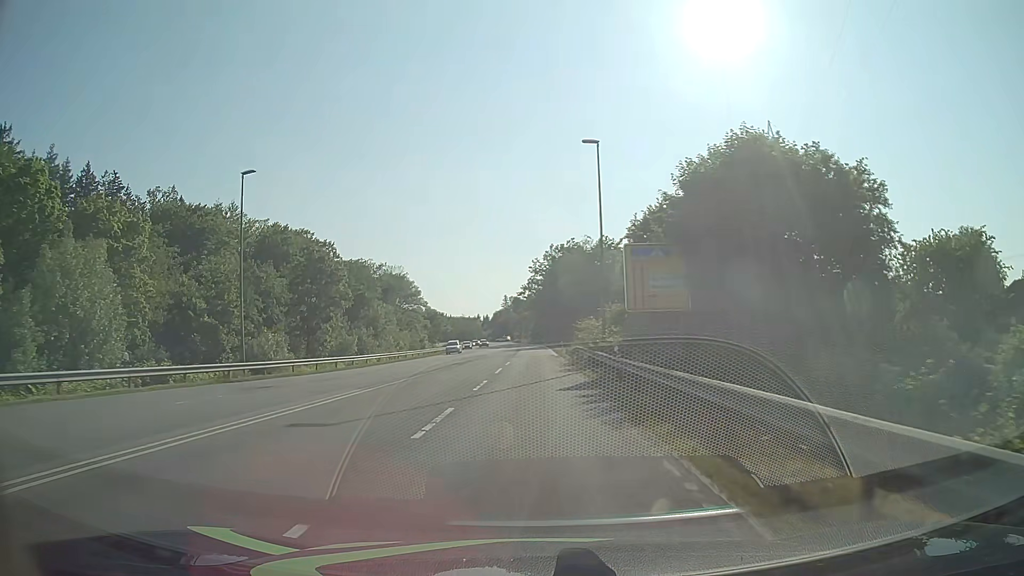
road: secondary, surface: asphalt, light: Day
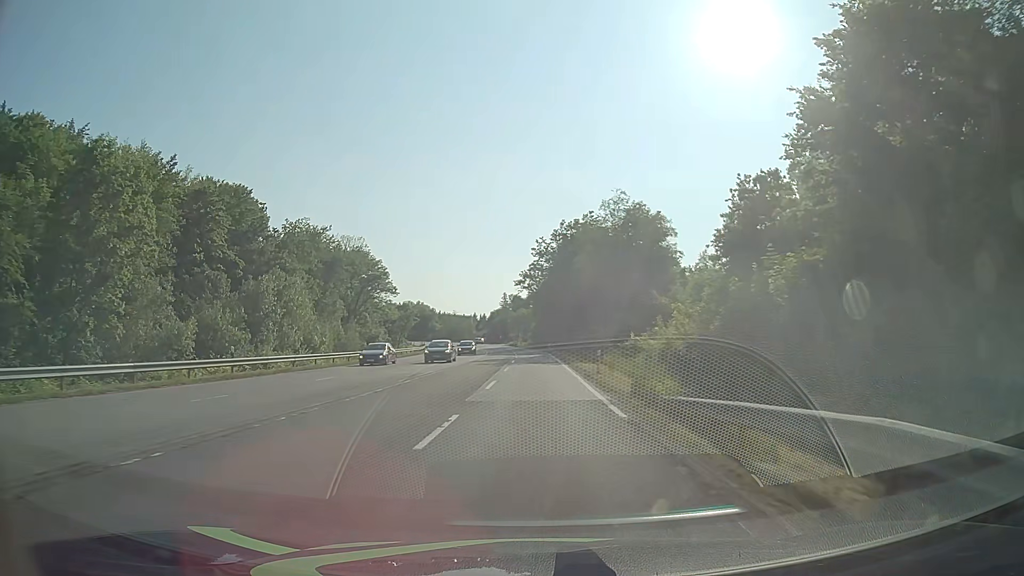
(-0.2, +36.4) m; 0°
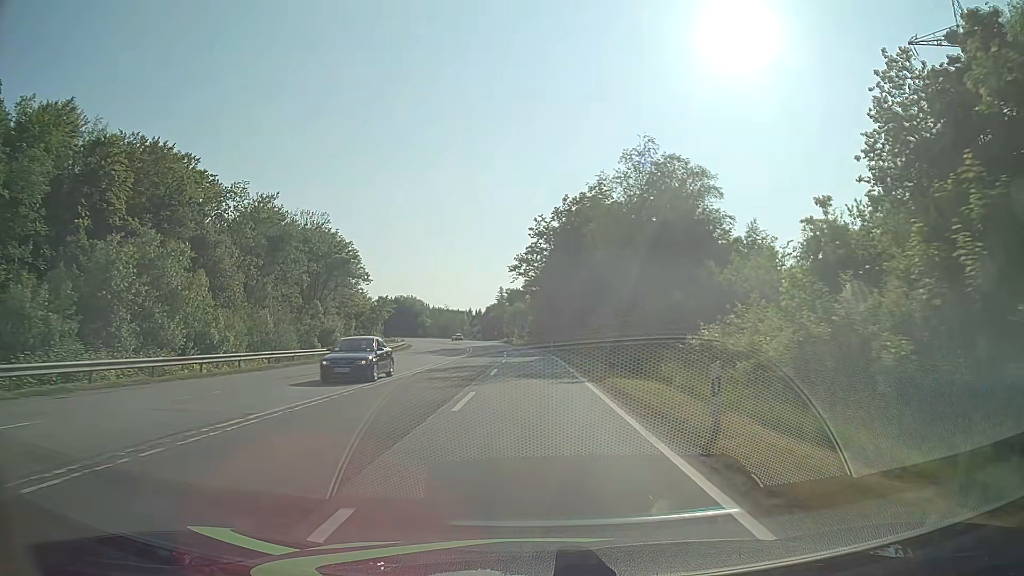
(+0.1, +18.4) m; +1°
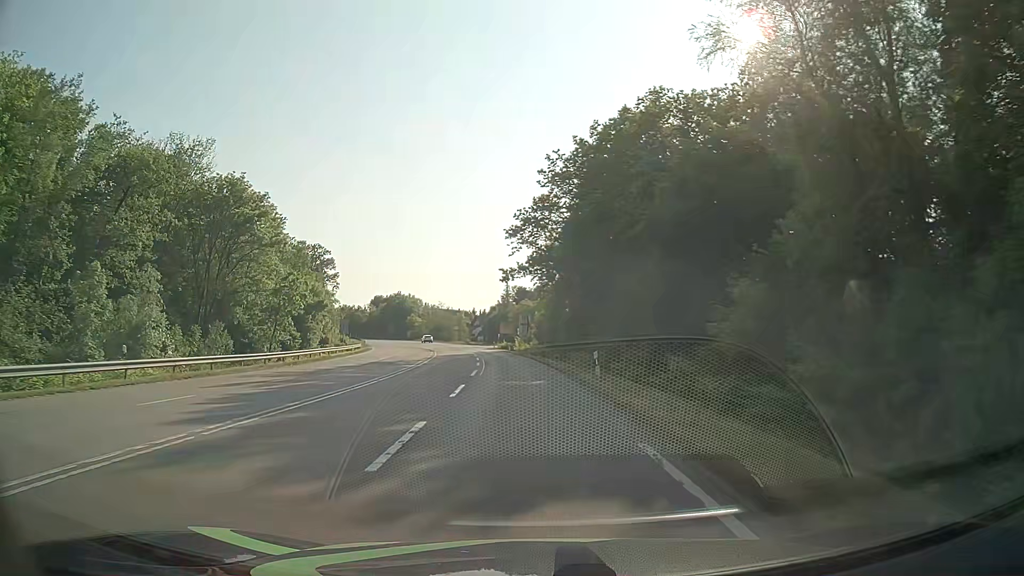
(-0.2, +36.8) m; -2°
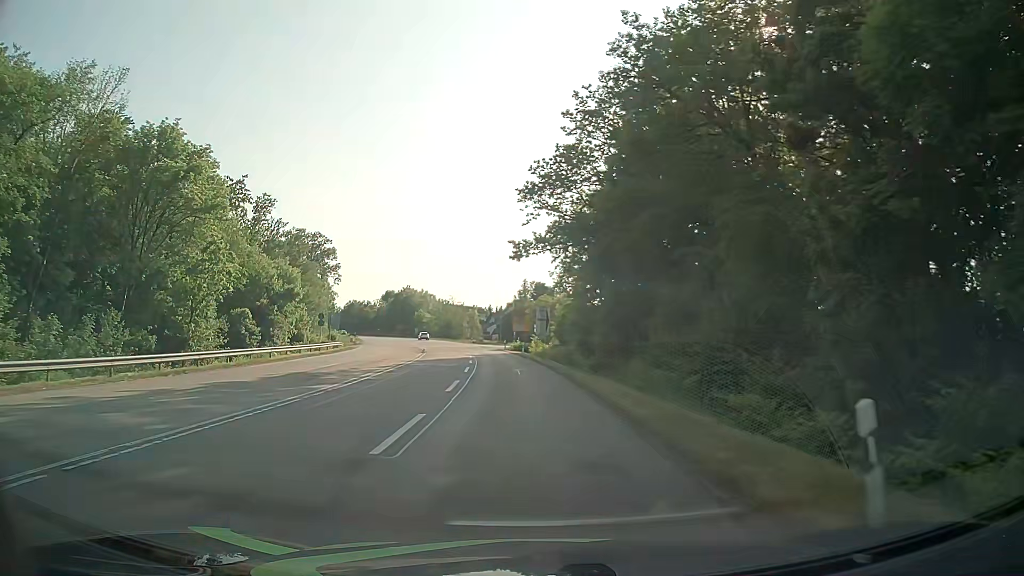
(0.0, +16.8) m; -1°
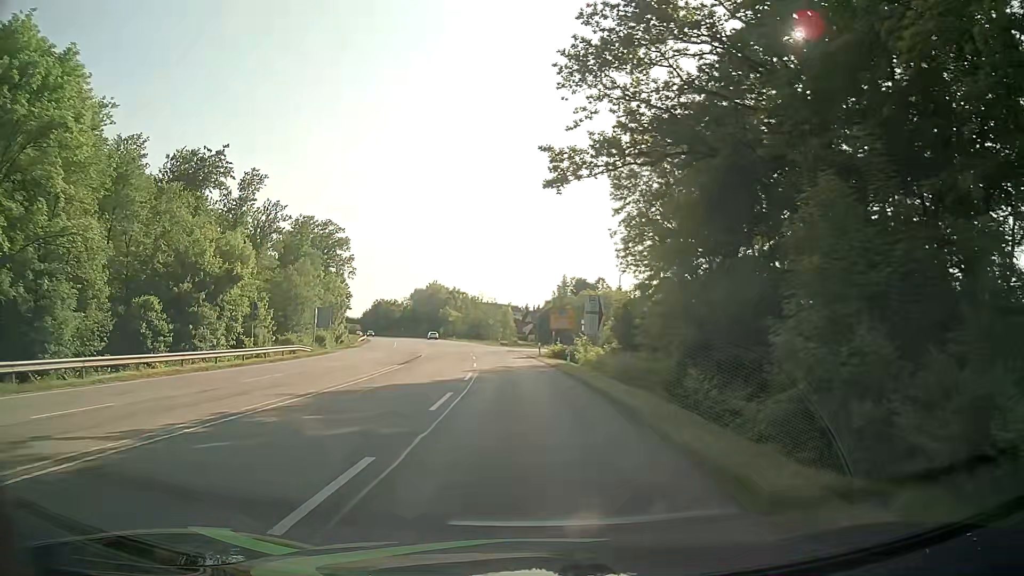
(-0.5, +22.3) m; -3°
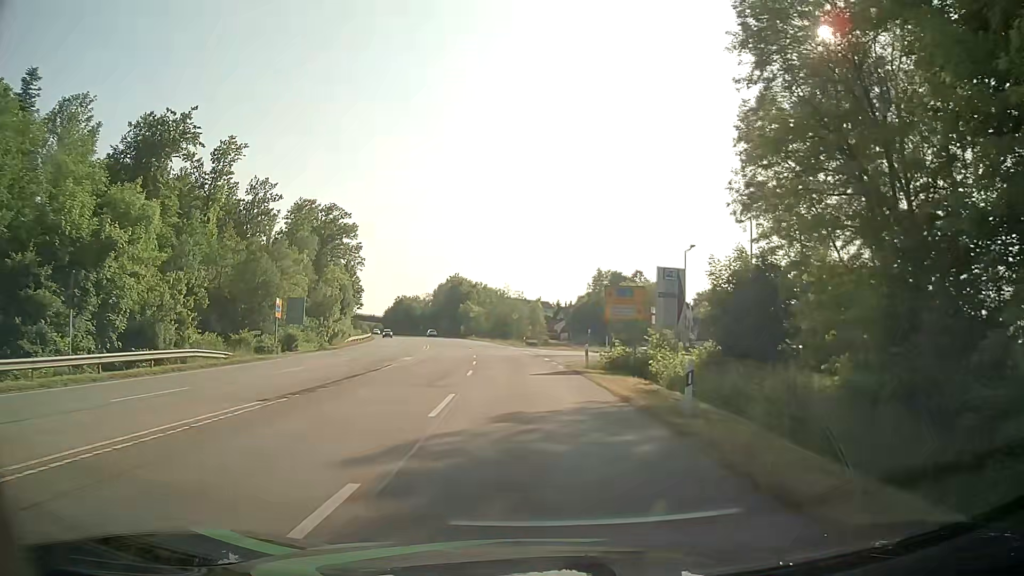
(-0.5, +19.6) m; -3°
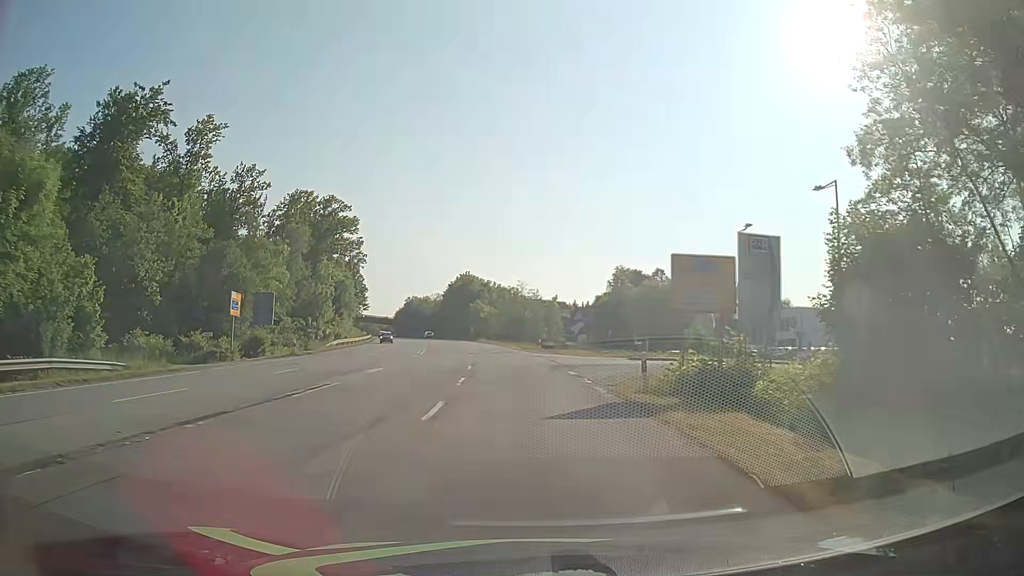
(-0.1, +11.3) m; -1°
(0, +10) (0, +20) (+3, +29) (+11, +34) (+21, +35) (+31, +36) (+41, +36) (+51, +35) (+61, +35) (+71, +34) m
